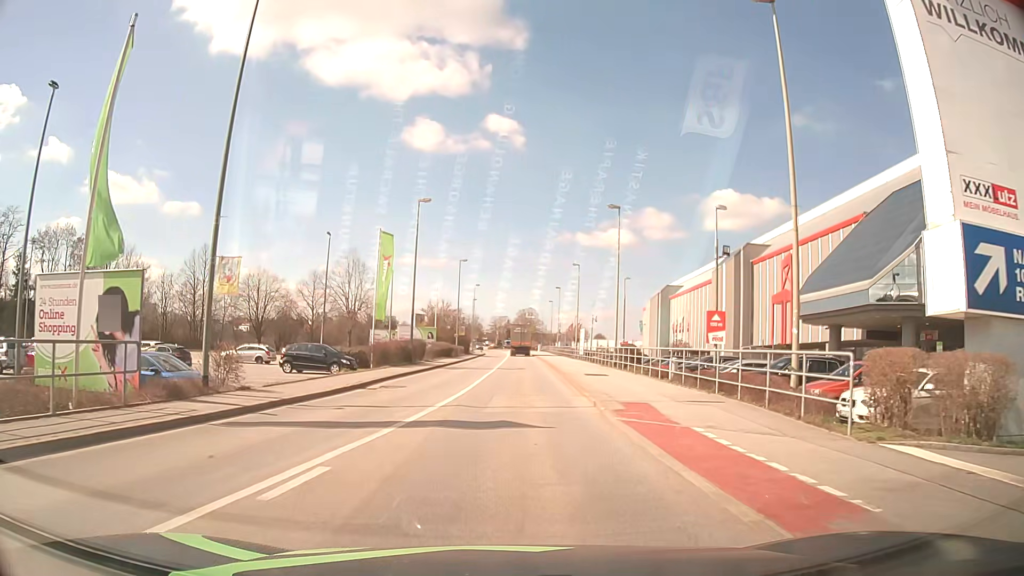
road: tertiary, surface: asphalt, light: Day
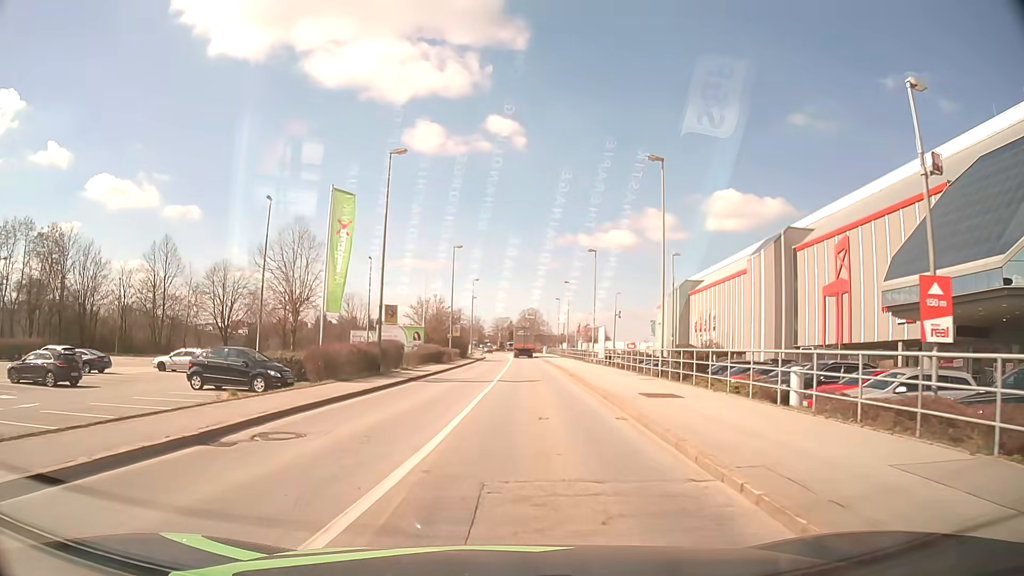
(+0.1, +11.6) m; 0°
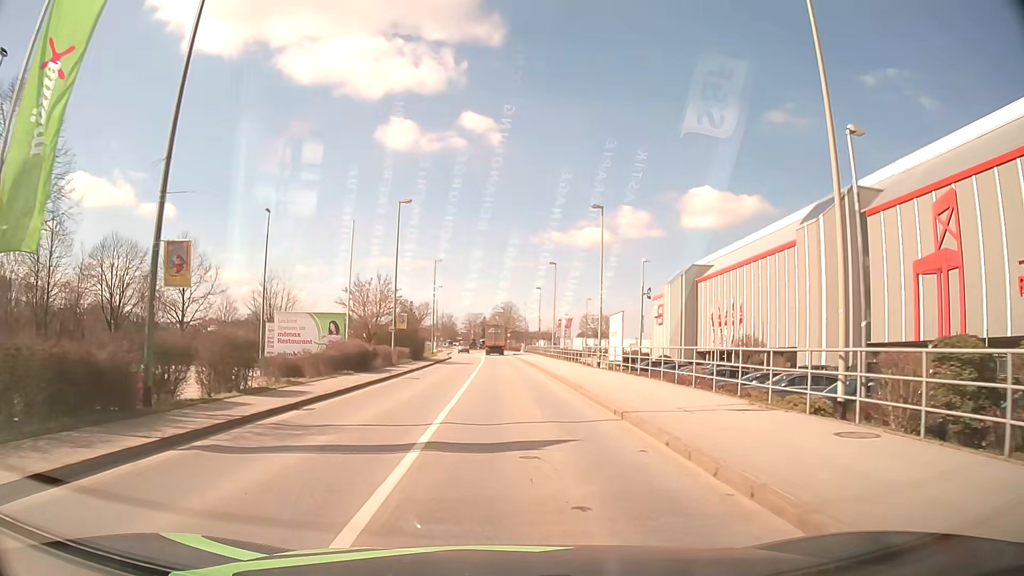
(+0.5, +18.6) m; +2°
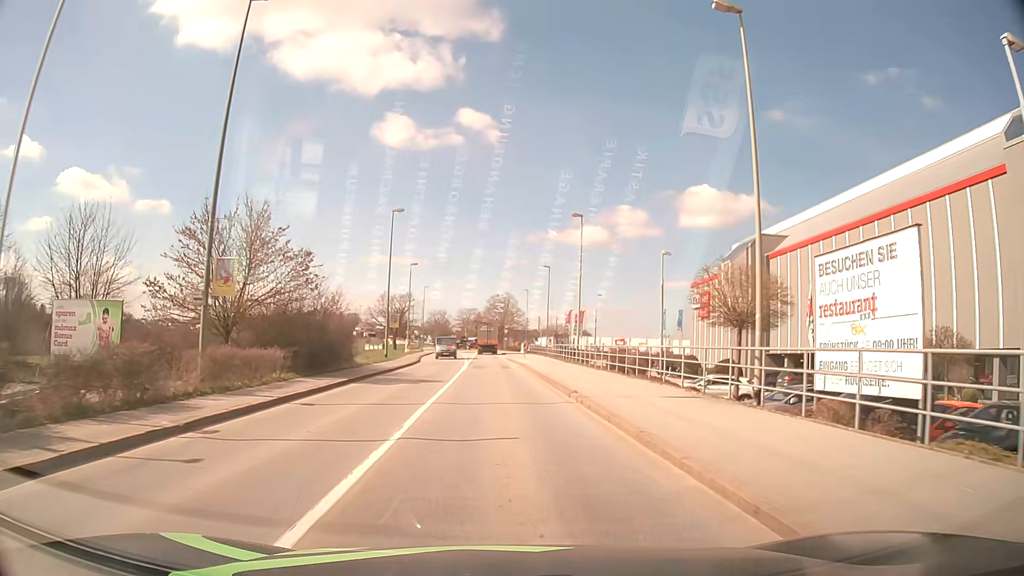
(+0.1, +26.7) m; +1°
